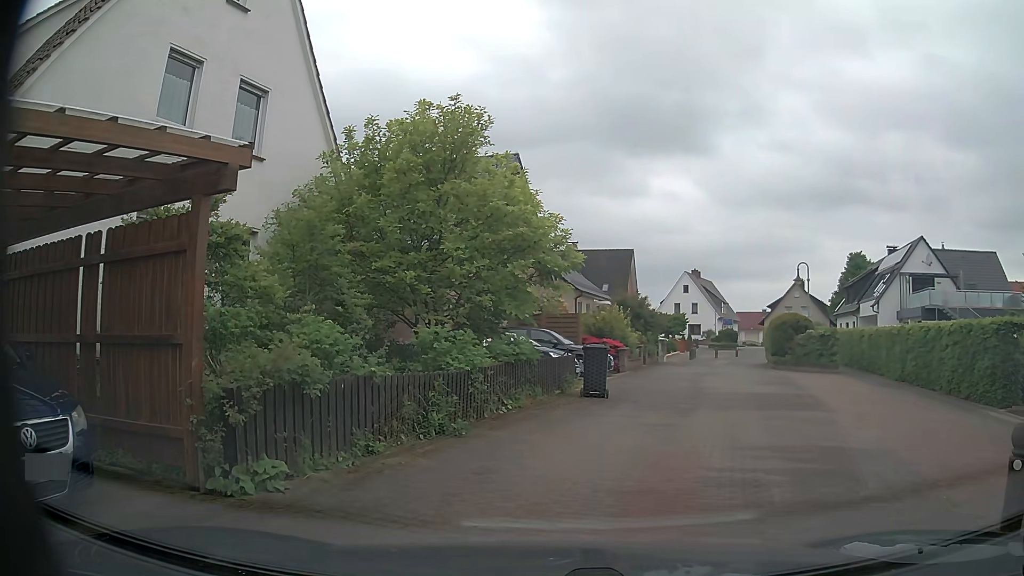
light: Day
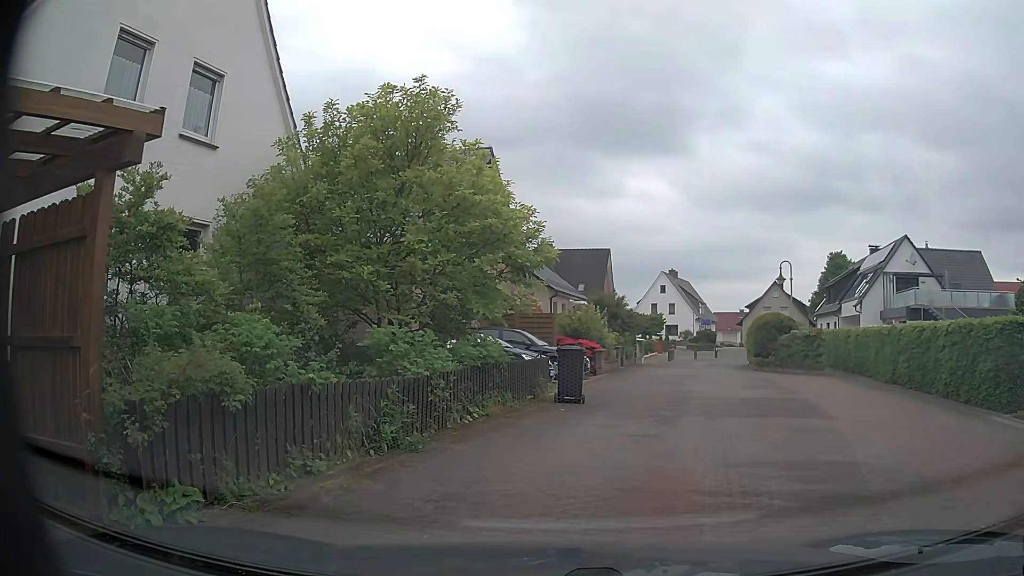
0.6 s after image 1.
(0.0, +1.0) m; +2°
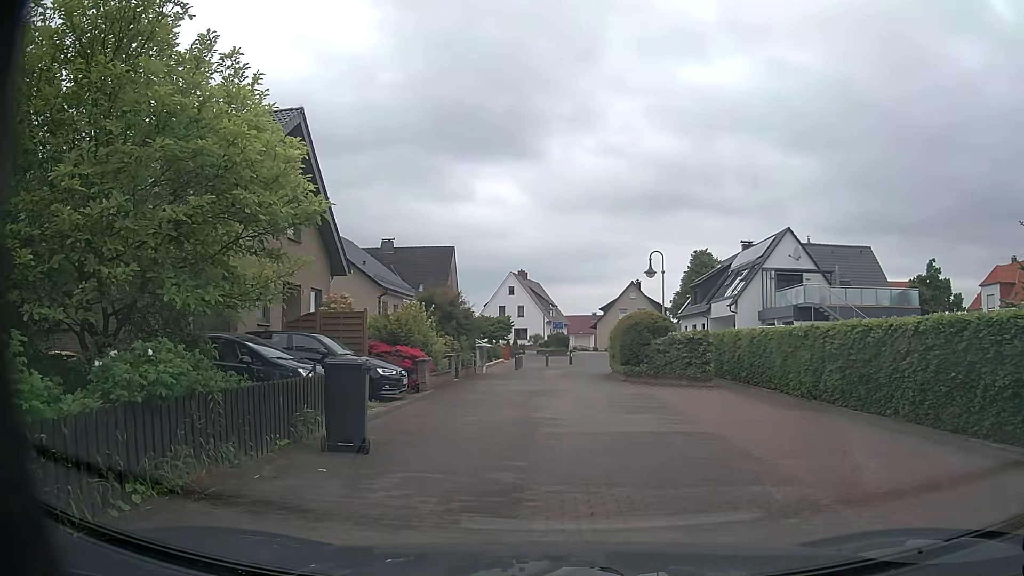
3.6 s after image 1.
(+0.6, +5.1) m; +12°
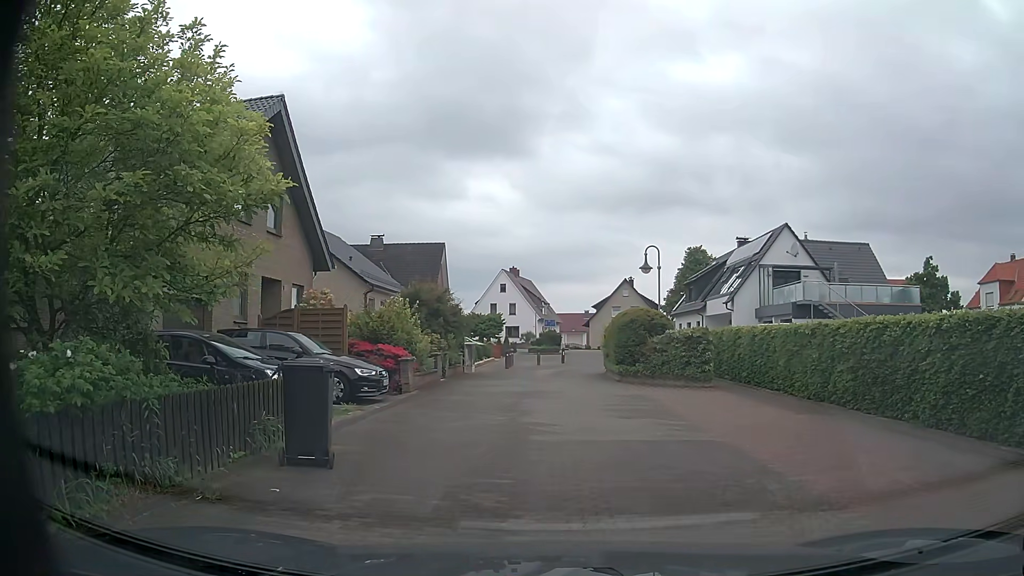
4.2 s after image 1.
(0.0, +1.0) m; +1°
